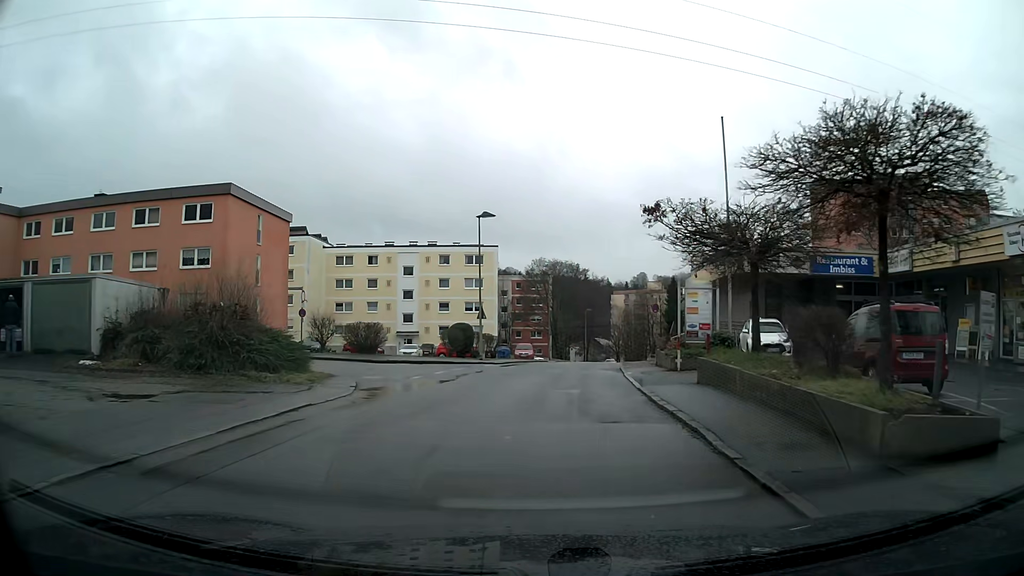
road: residential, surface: asphalt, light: Day
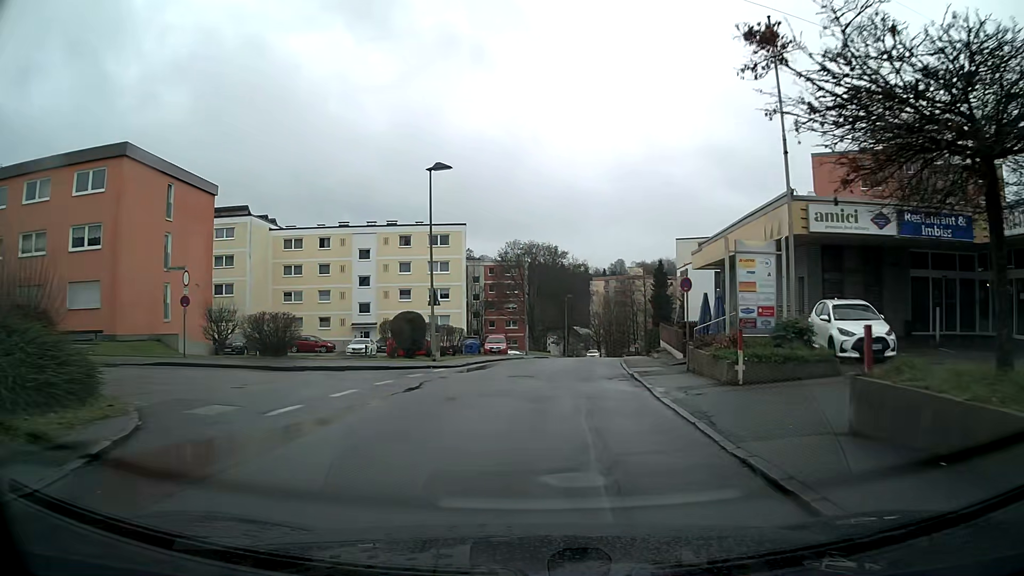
(+0.2, +9.5) m; +2°
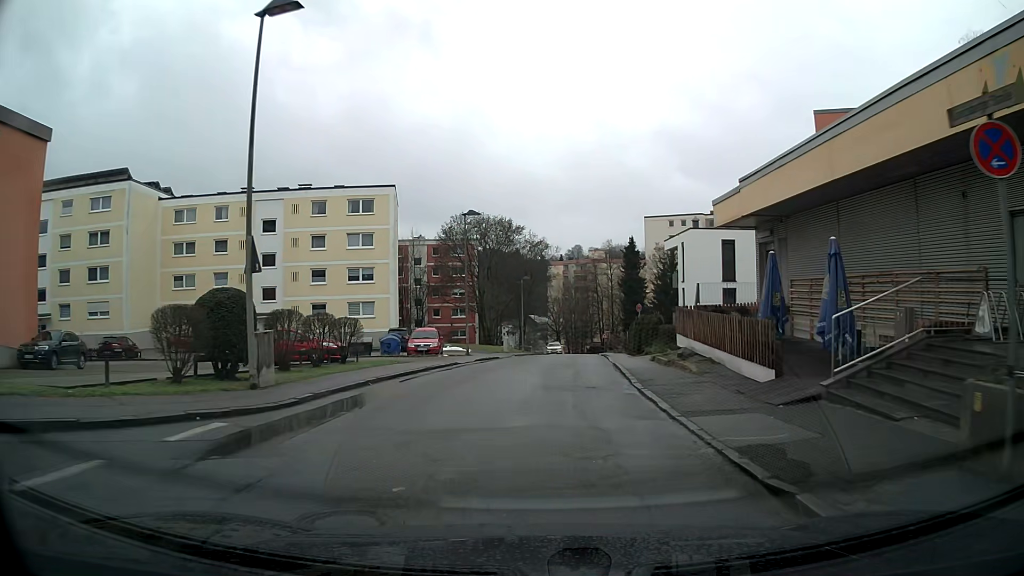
(+0.5, +14.5) m; +3°
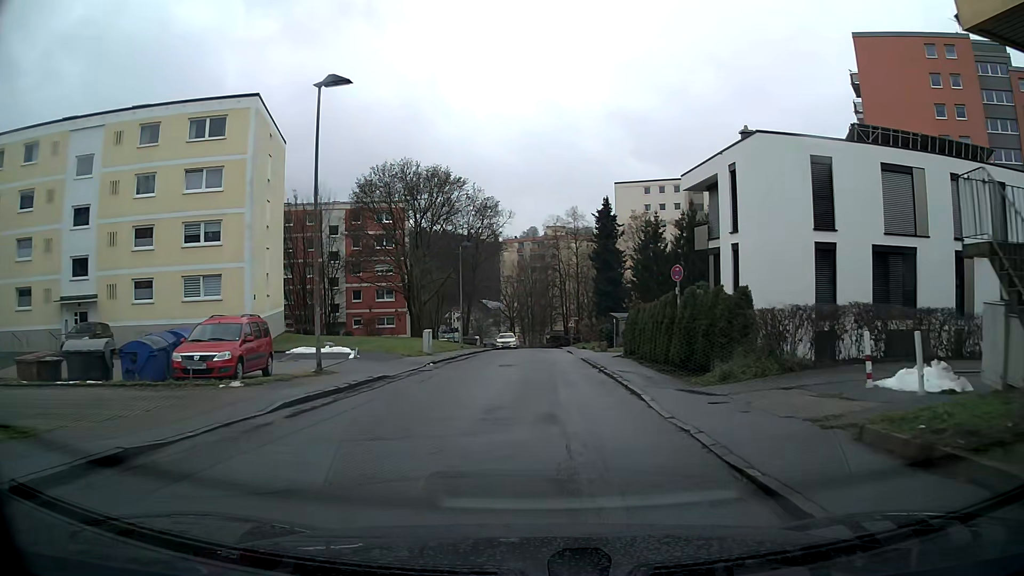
(+0.7, +20.1) m; +4°
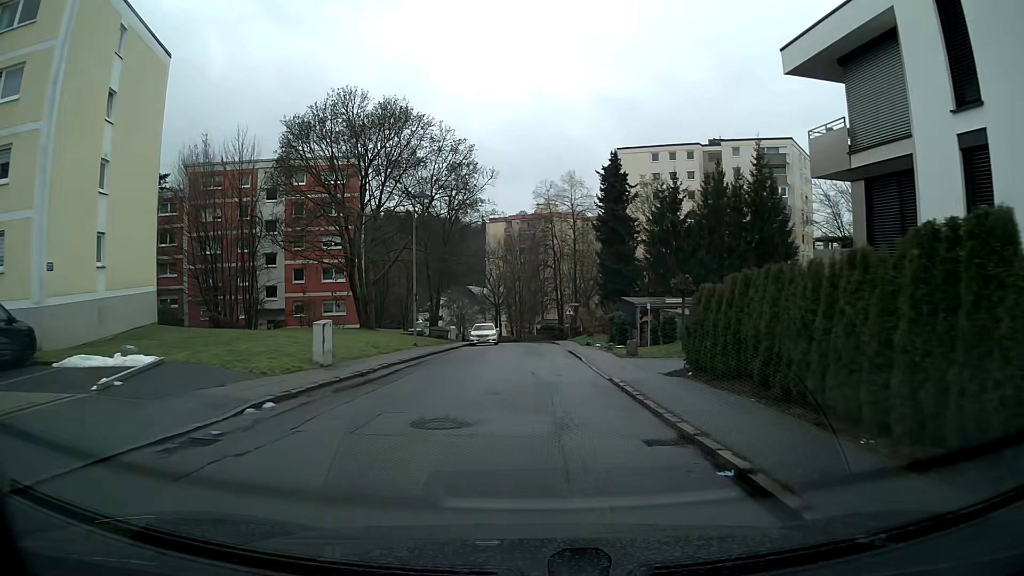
(+0.1, +15.4) m; +1°
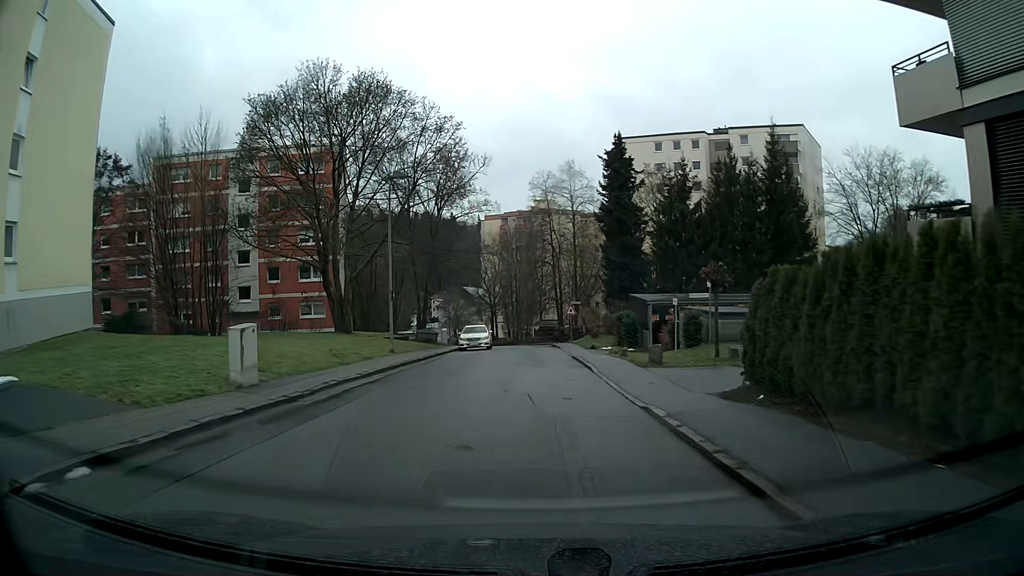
(0.0, +5.2) m; 0°
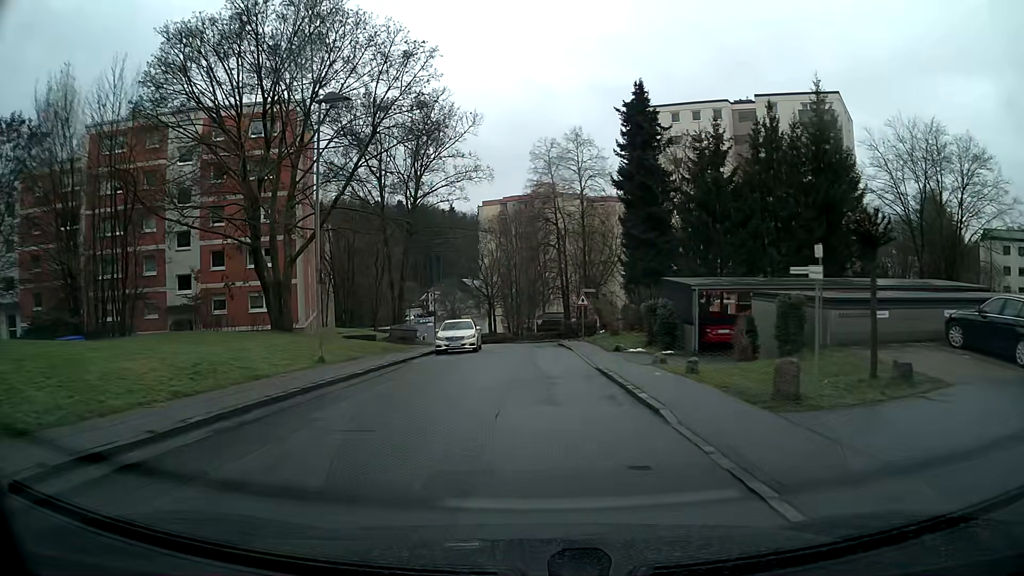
(0.0, +10.1) m; 0°
